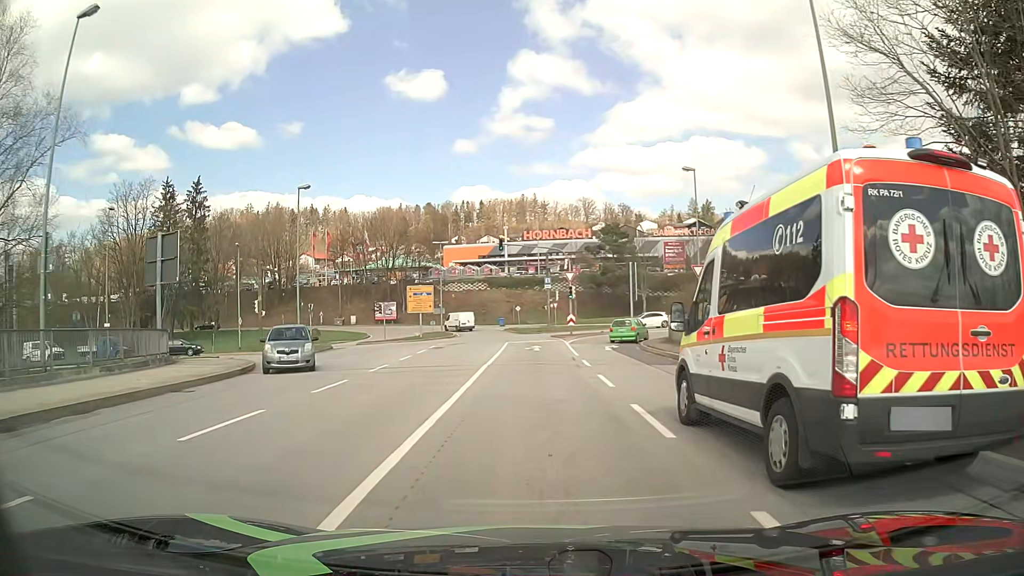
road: primary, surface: asphalt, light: Day
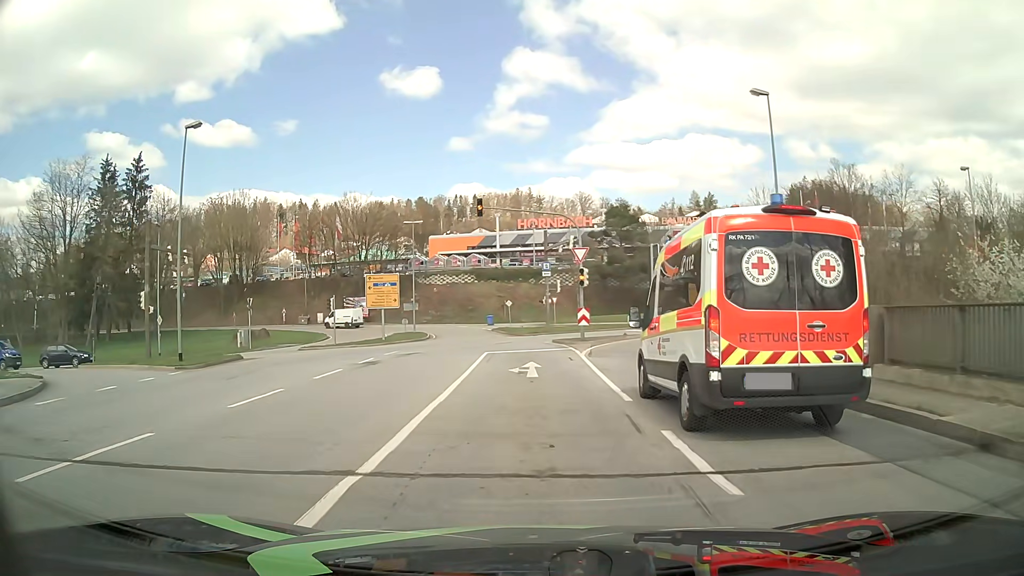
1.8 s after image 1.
(0.0, +14.5) m; 0°
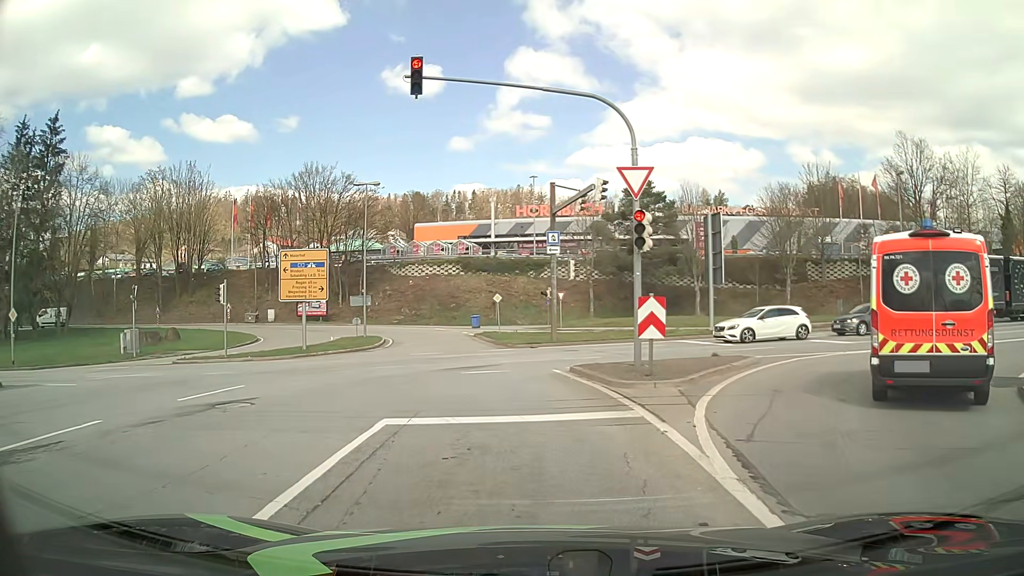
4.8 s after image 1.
(0.0, +17.2) m; 0°
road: primary_link
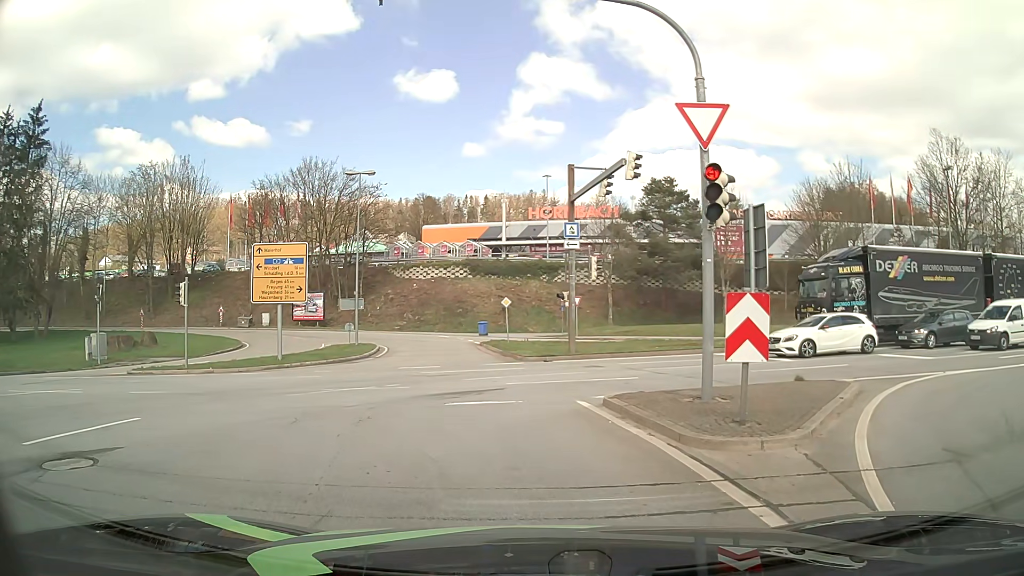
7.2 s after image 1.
(0.0, +4.7) m; -1°
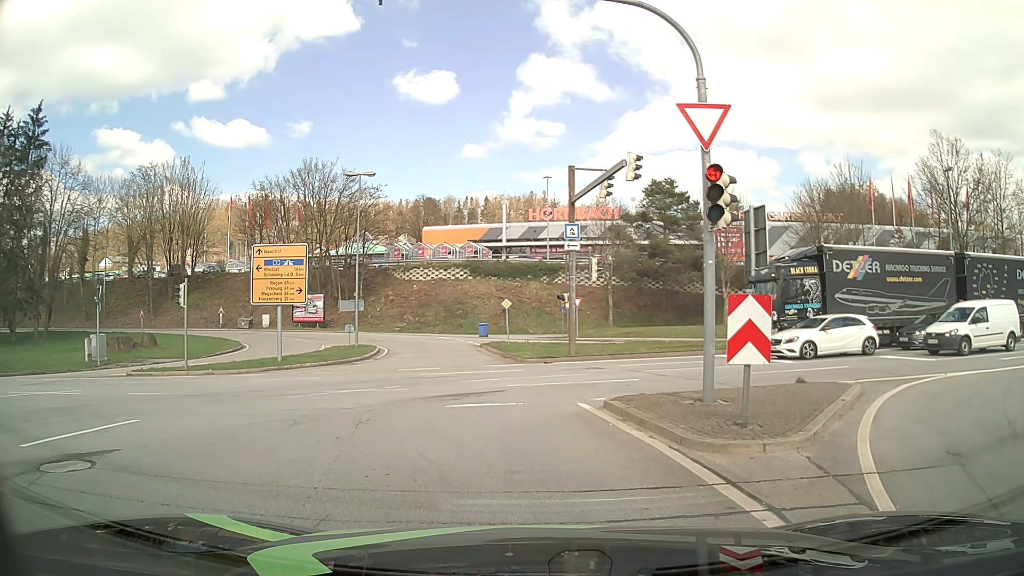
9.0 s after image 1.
(0.0, +0.2) m; 0°
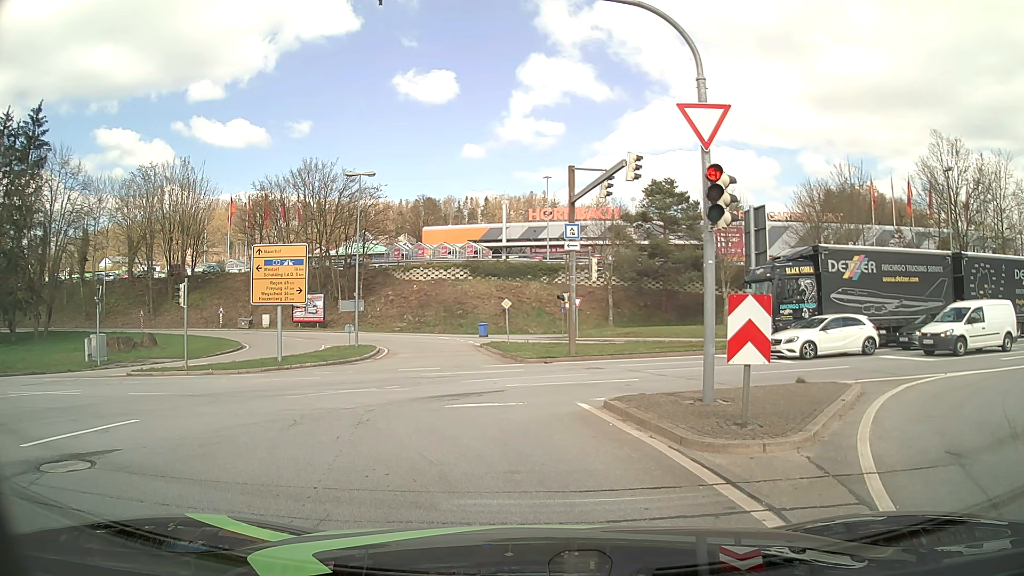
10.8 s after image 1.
(0.0, 0.0) m; 0°
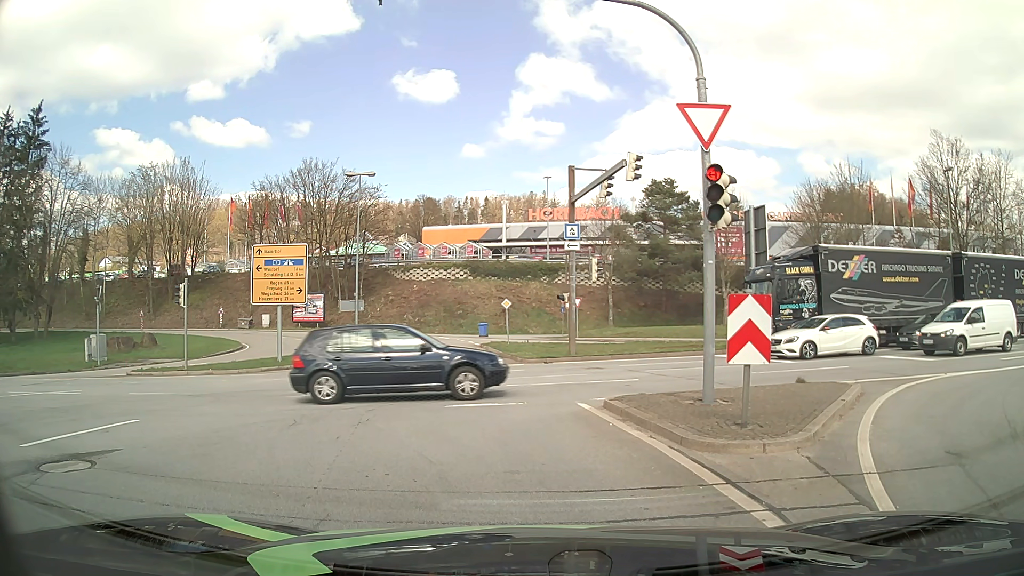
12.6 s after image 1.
(0.0, 0.0) m; 0°
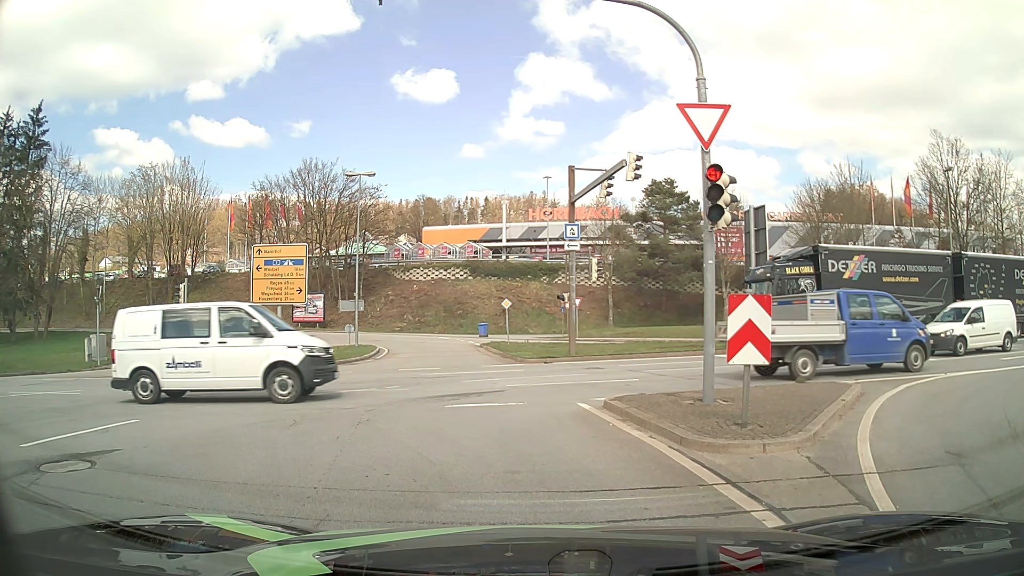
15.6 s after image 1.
(0.0, 0.0) m; 0°
